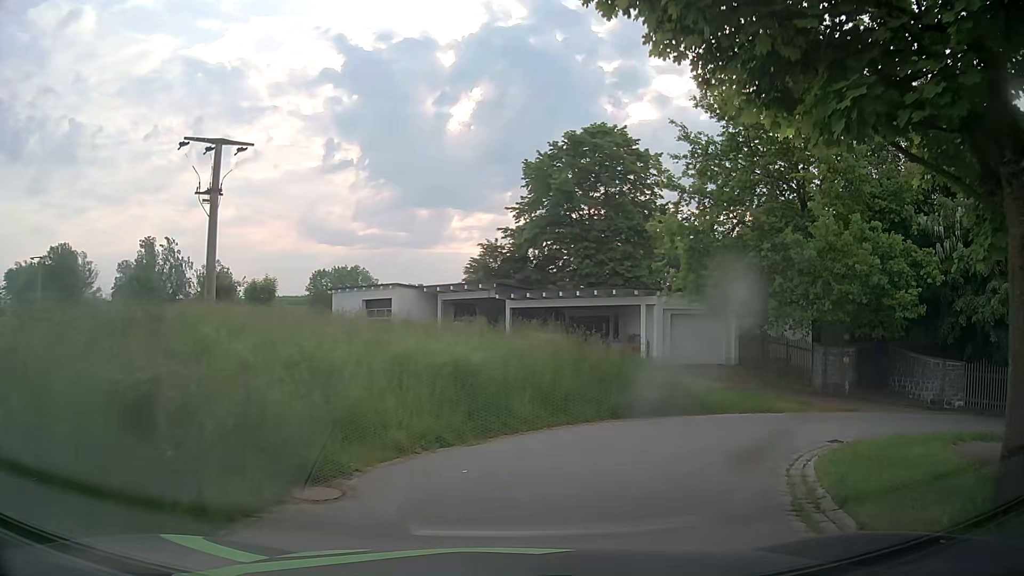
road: residential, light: Day
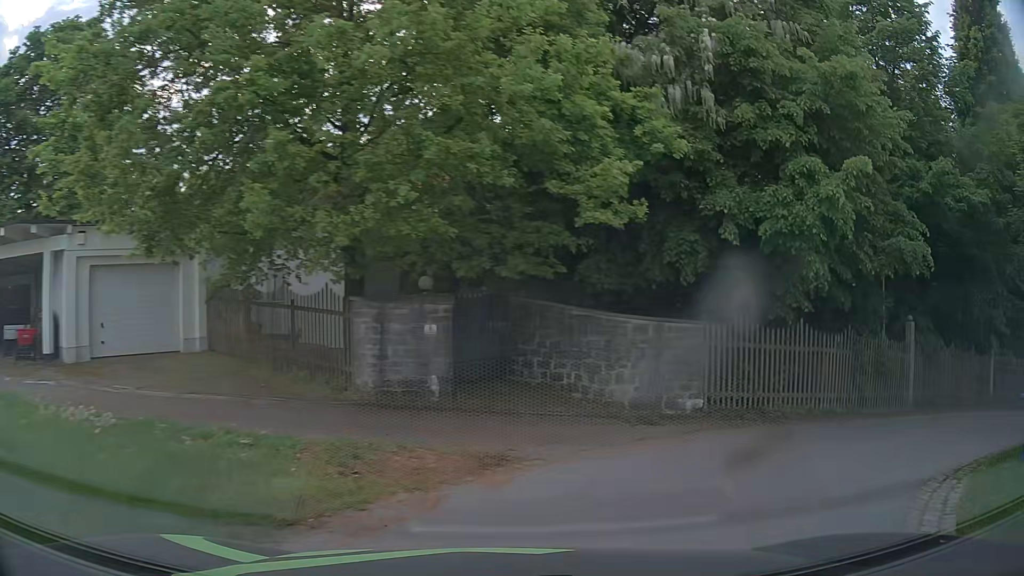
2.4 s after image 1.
(+3.8, +12.1) m; +41°
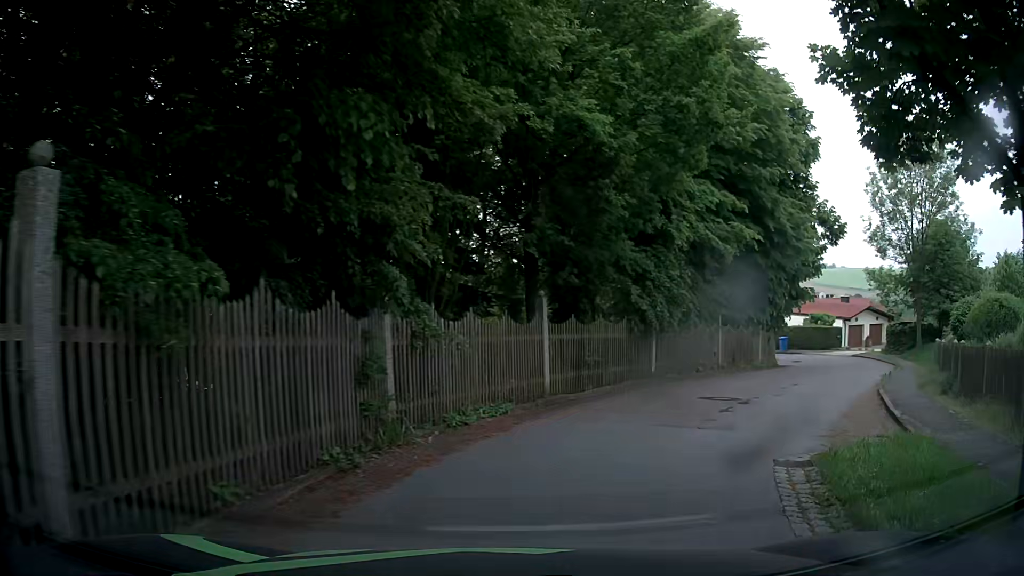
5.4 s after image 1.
(+7.1, +11.2) m; +60°
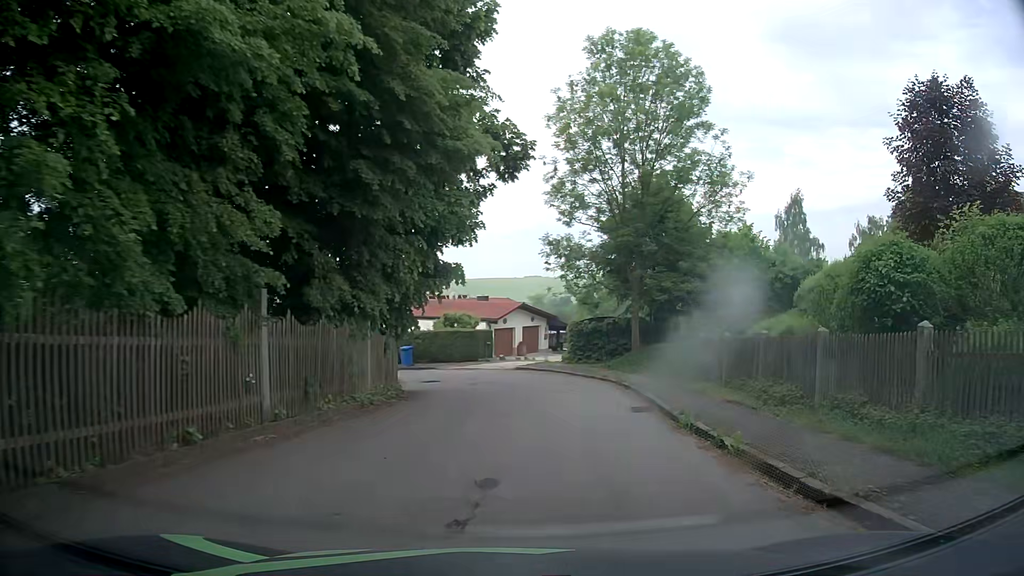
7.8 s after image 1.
(+4.8, +14.3) m; +34°
